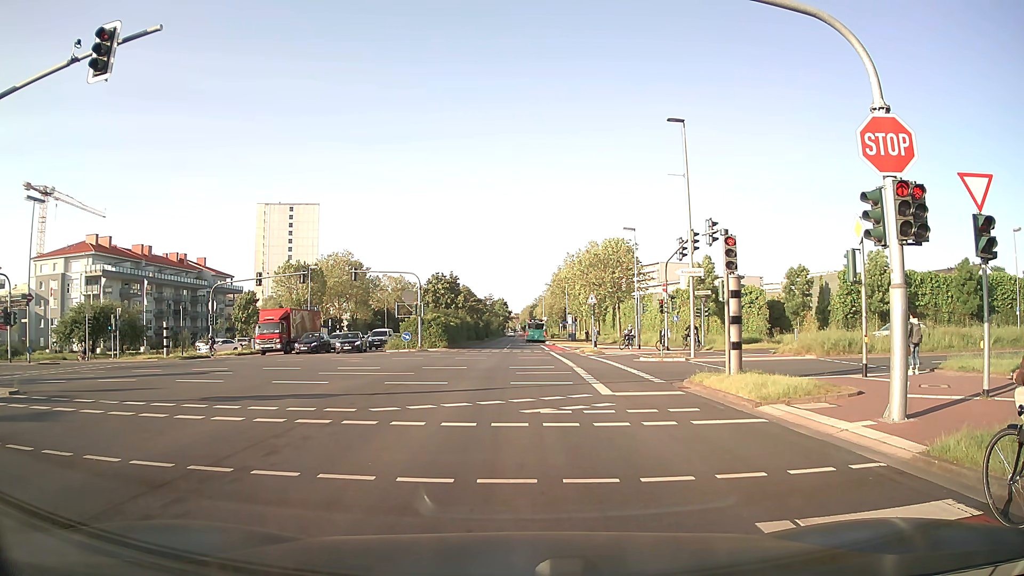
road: secondary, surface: asphalt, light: Day
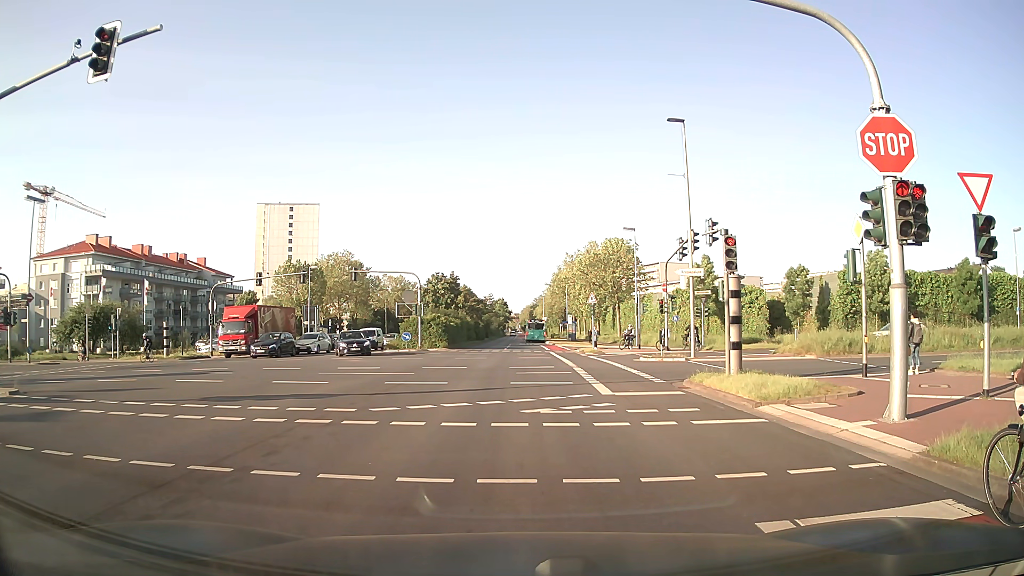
(0.0, 0.0) m; 0°
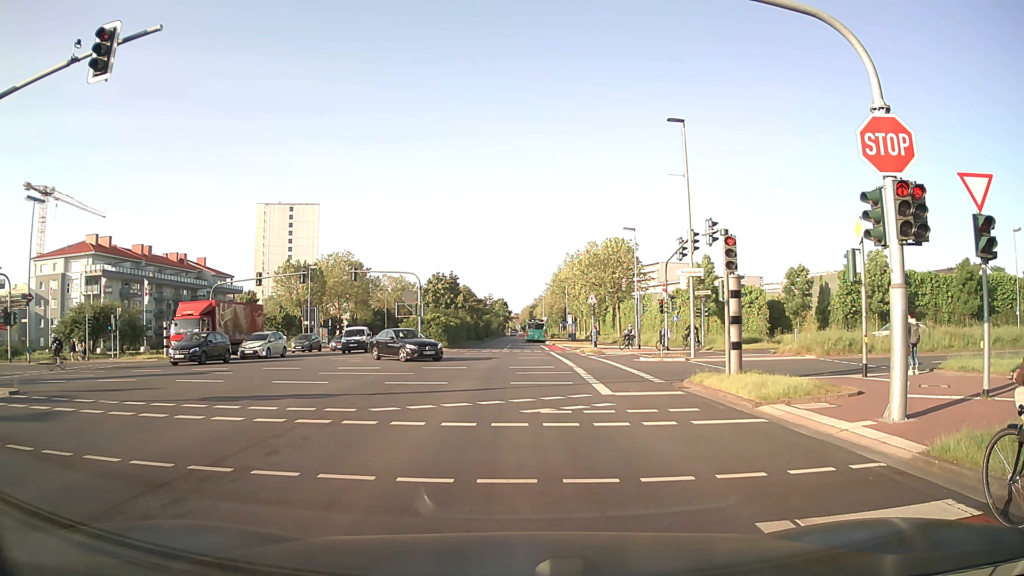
(0.0, 0.0) m; 0°
(0, +10) (0, +20) (0, +30) (+1, +40) (+1, +50) (+1, +60) (+1, +70) (+1, +80) (+1, +90) (+1, +100) m
